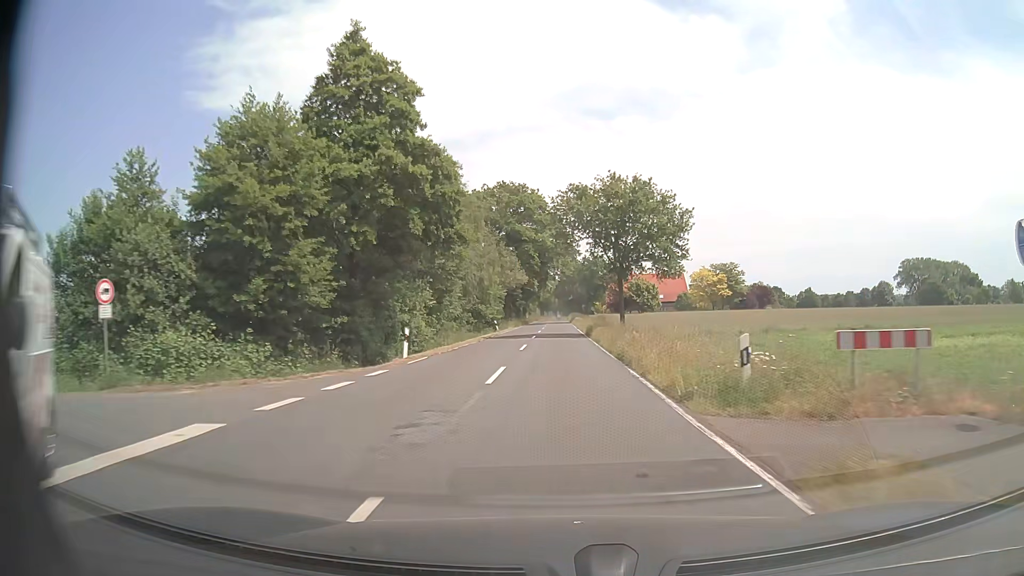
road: secondary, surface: asphalt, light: Day
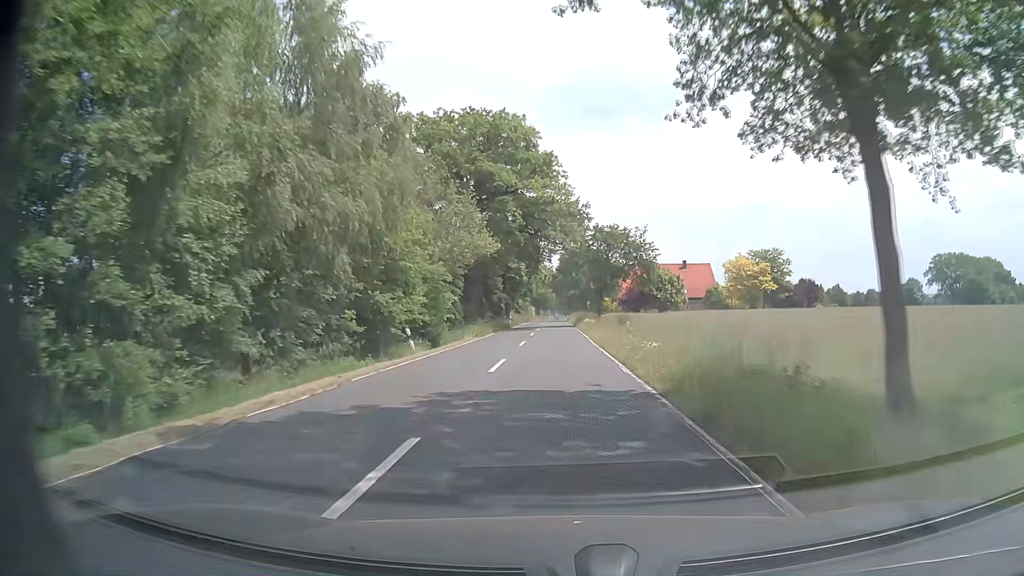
(+0.1, +34.4) m; 0°
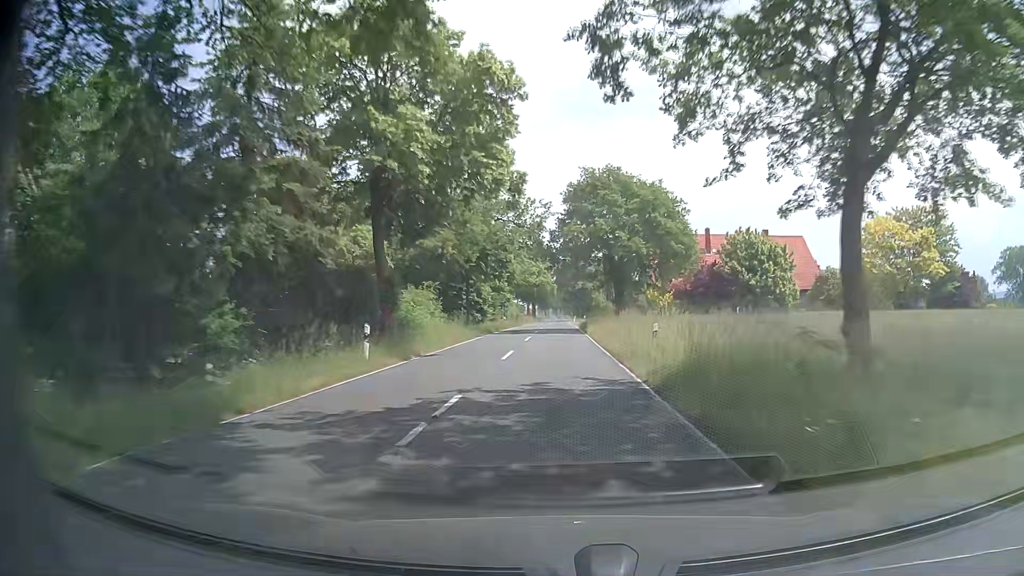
(+0.1, +57.2) m; 0°
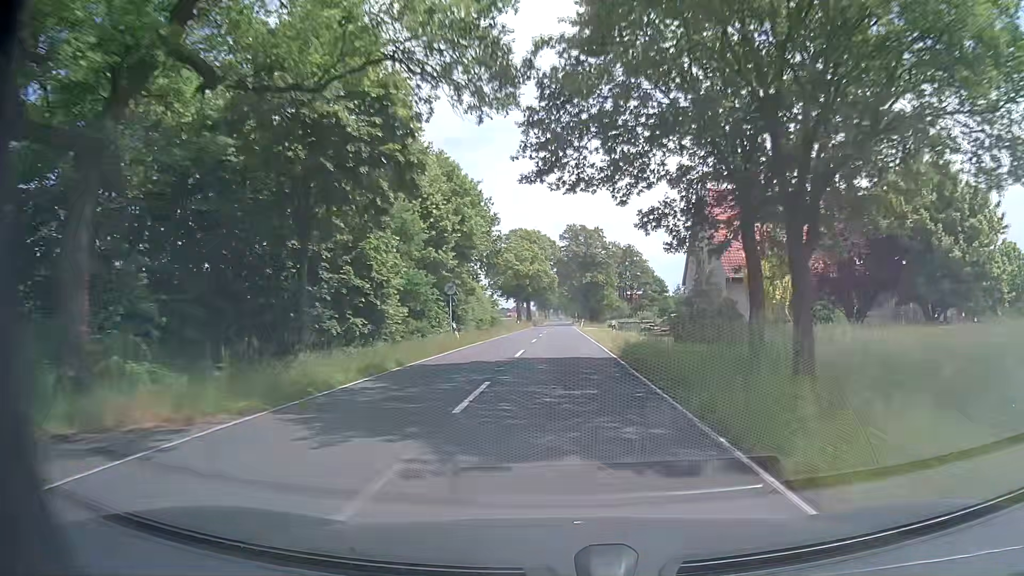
(-0.3, +34.3) m; -1°
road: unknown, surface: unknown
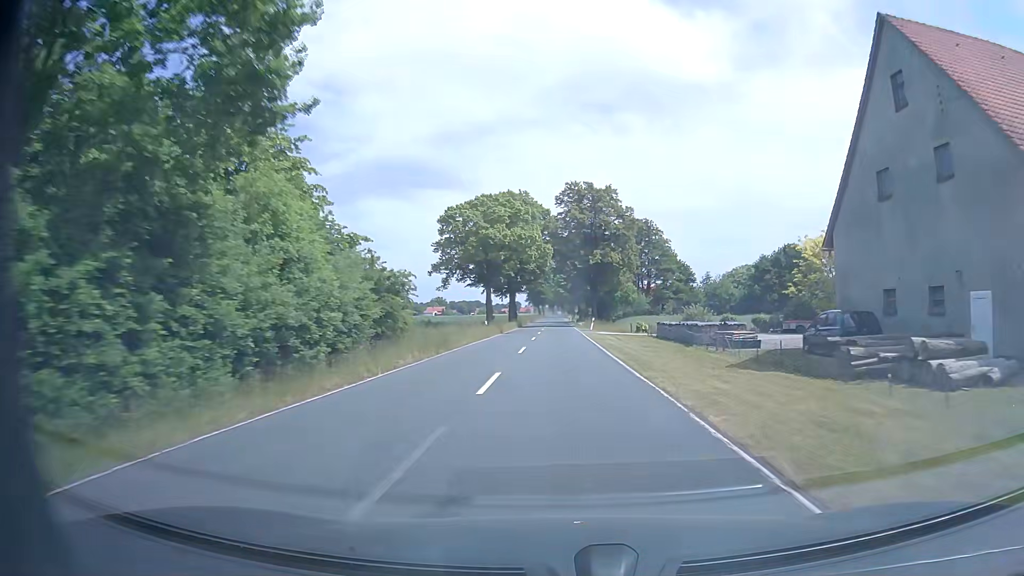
(+0.2, +34.3) m; +1°
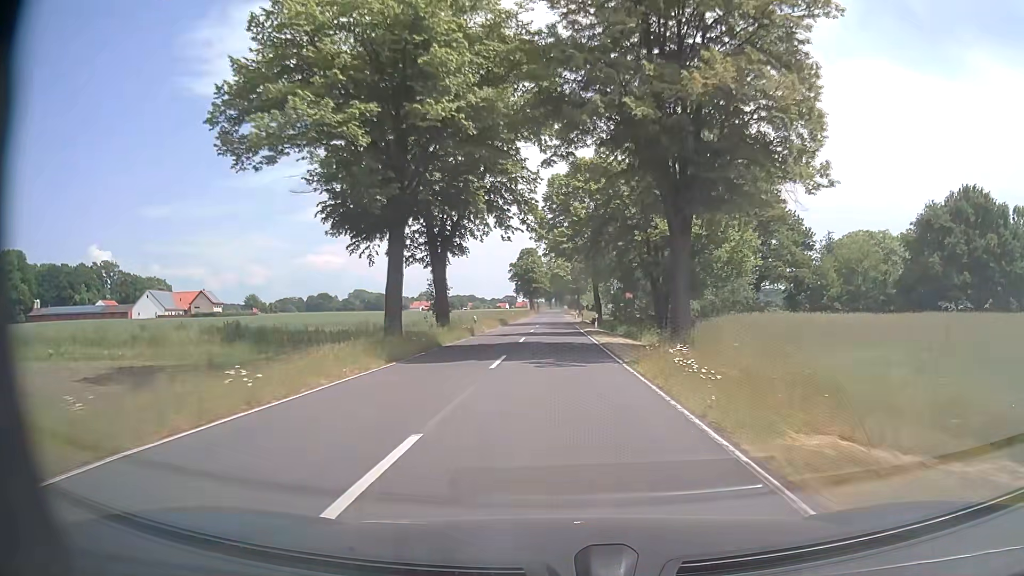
(0.0, +57.2) m; 0°
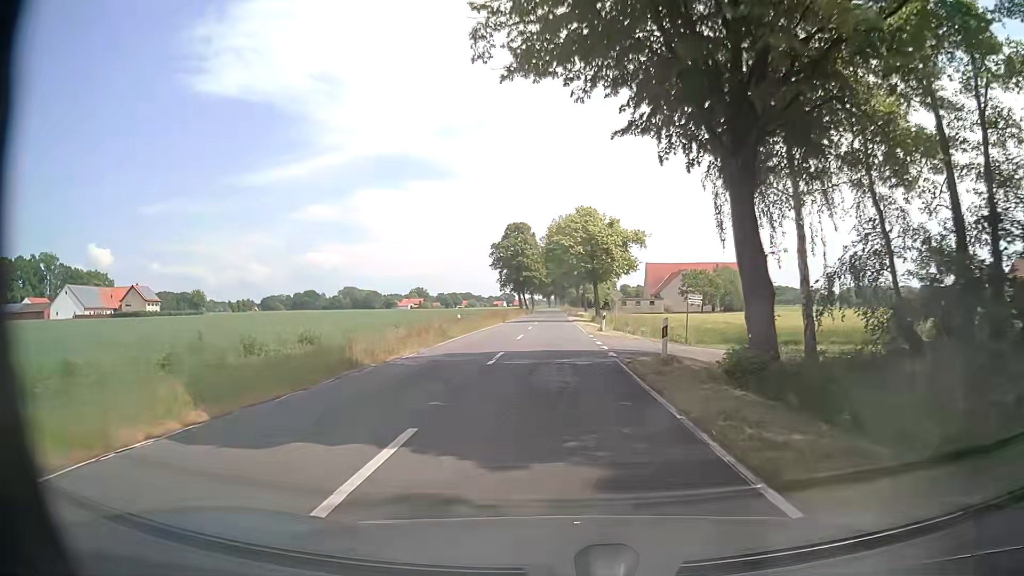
(-0.2, +47.8) m; 0°
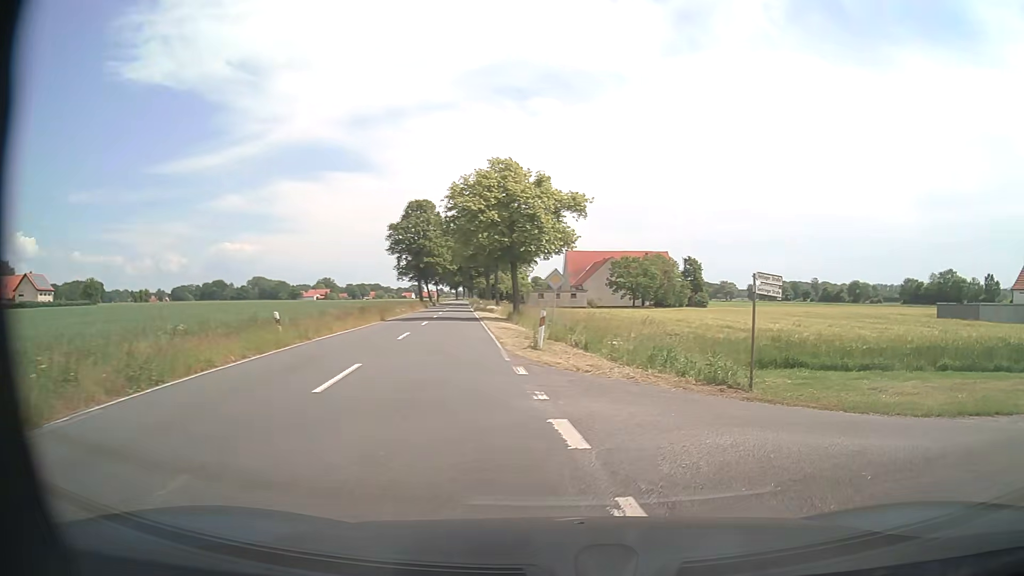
(+0.2, +17.1) m; +7°
